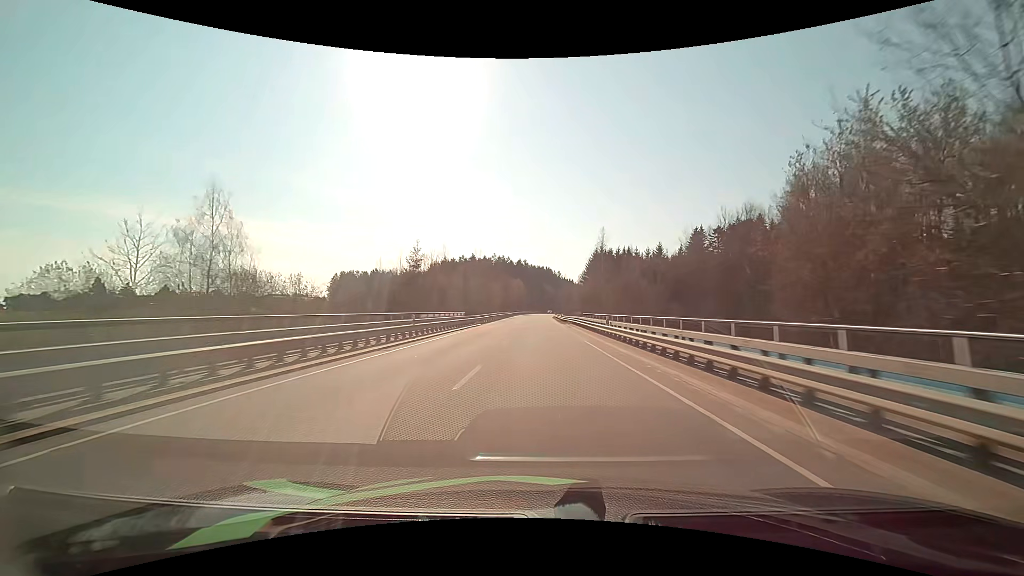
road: primary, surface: asphalt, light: Day
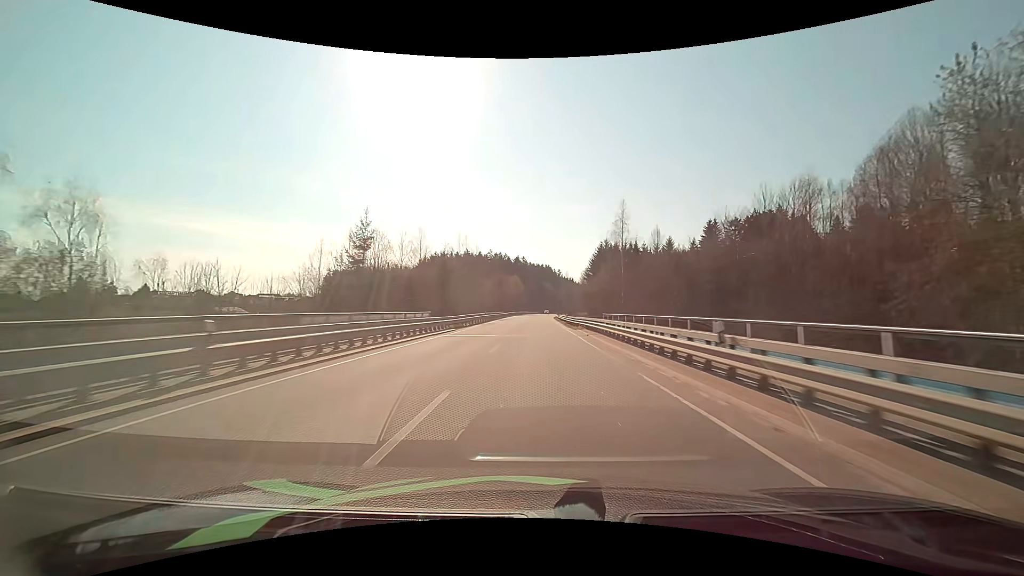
(0.0, +16.2) m; 0°
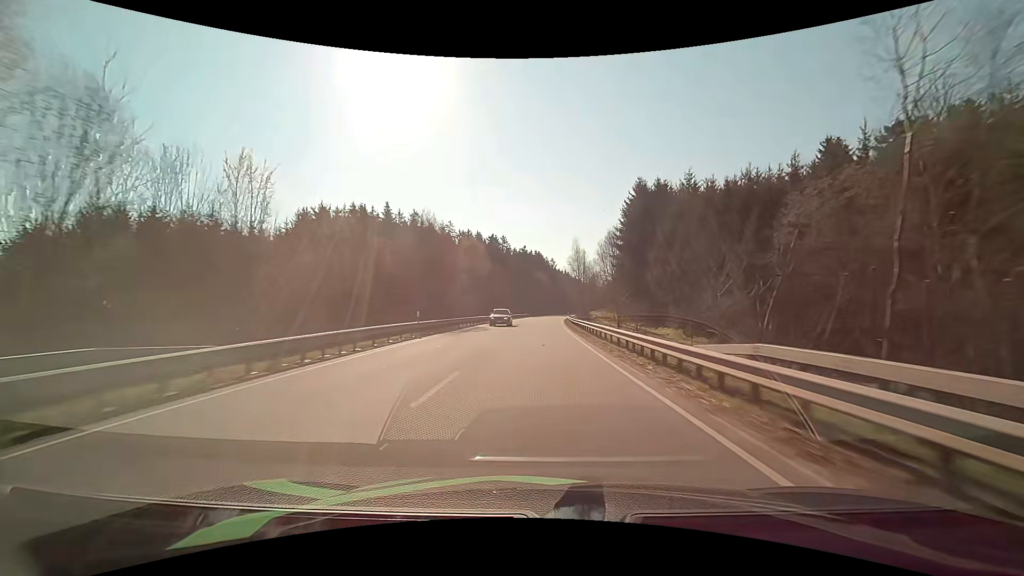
(+0.5, +80.1) m; +1°
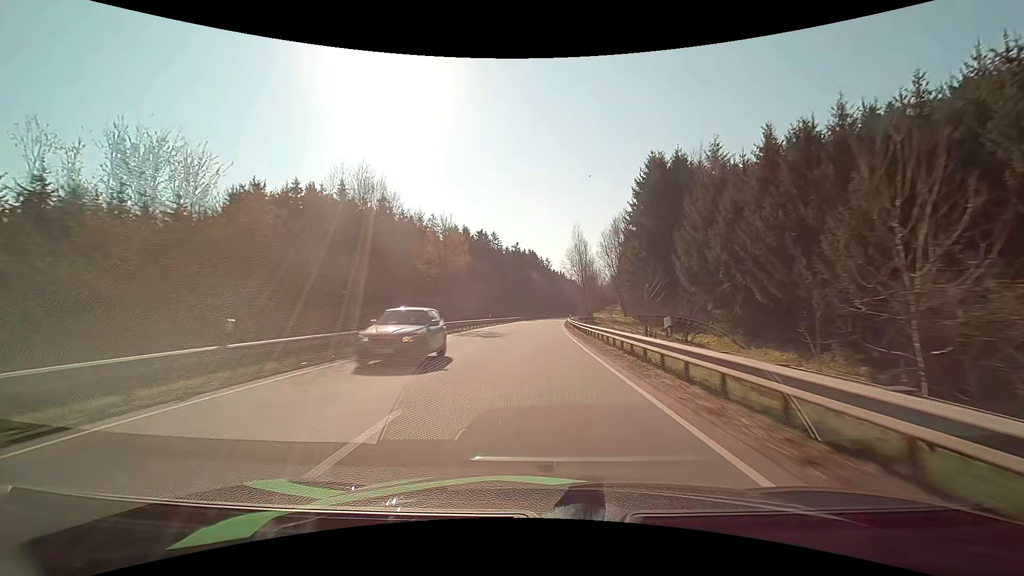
(+0.1, +15.9) m; +1°
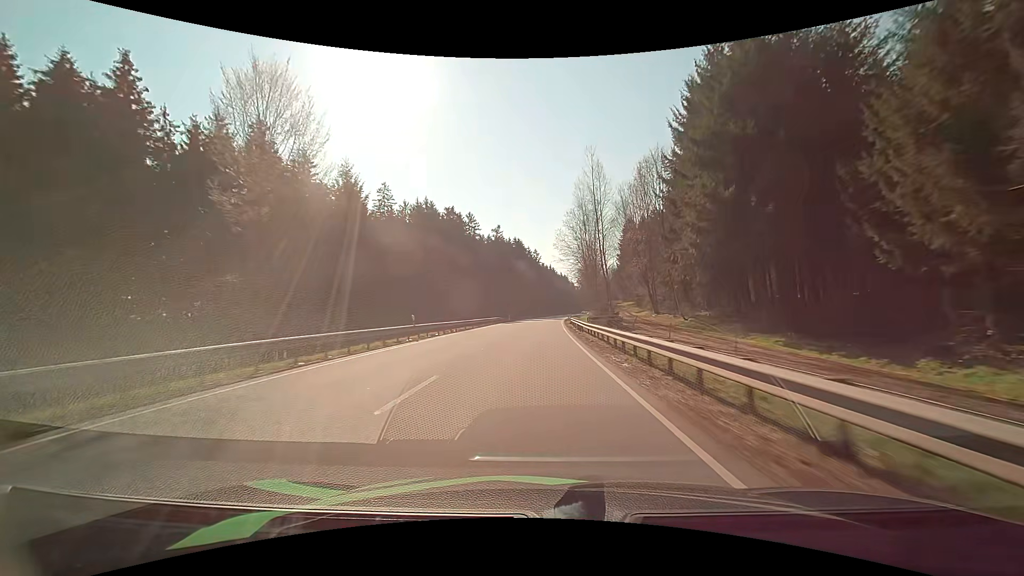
(+0.4, +31.9) m; +1°
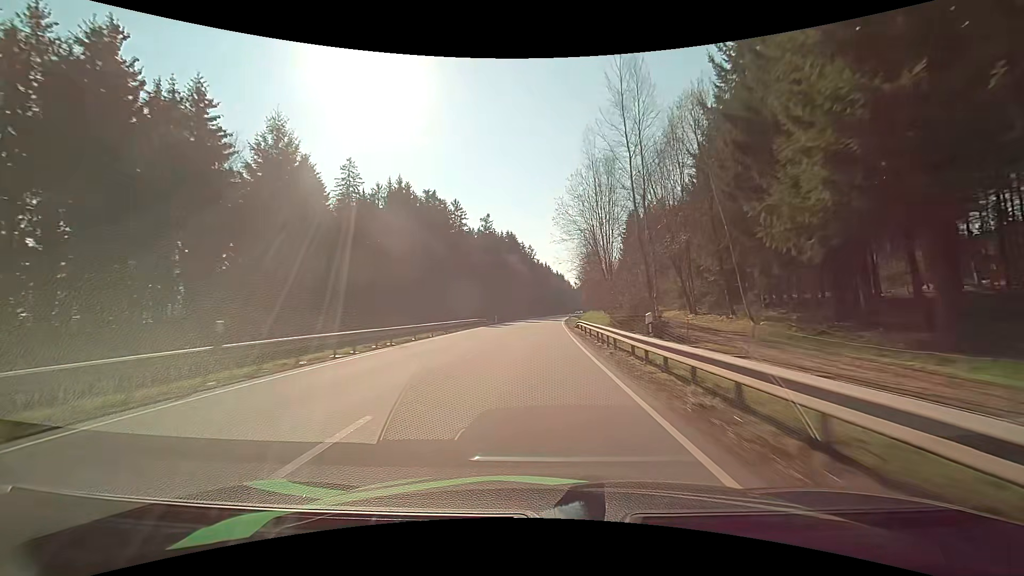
(+0.1, +15.9) m; +1°
